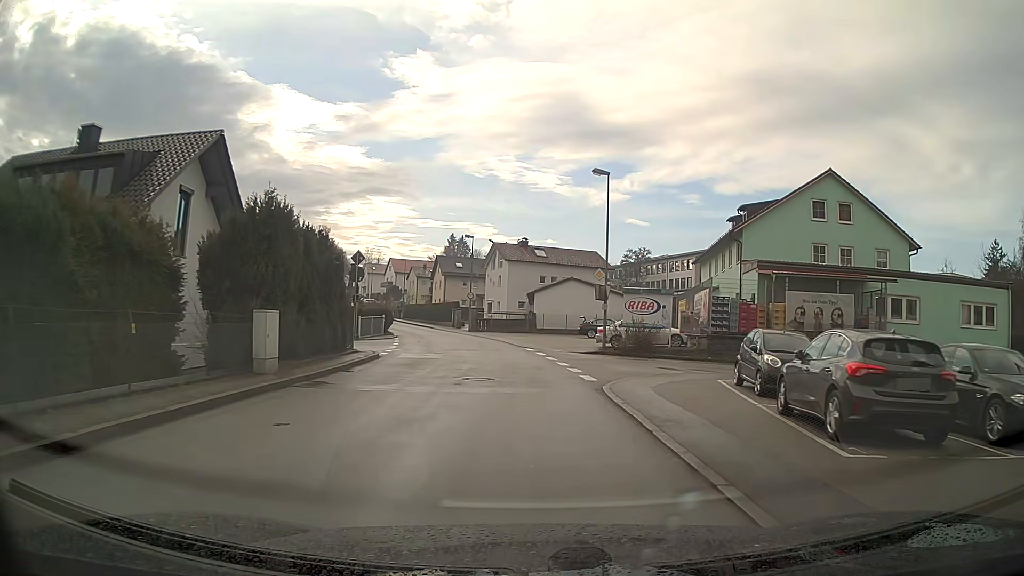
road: unclassified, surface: asphalt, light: Day
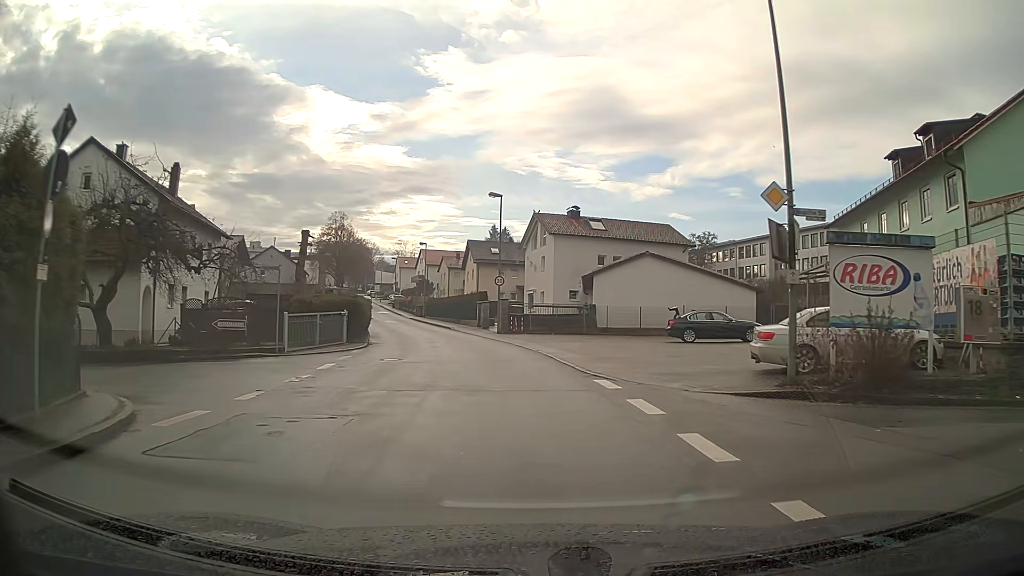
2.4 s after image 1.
(-0.6, +18.5) m; -5°
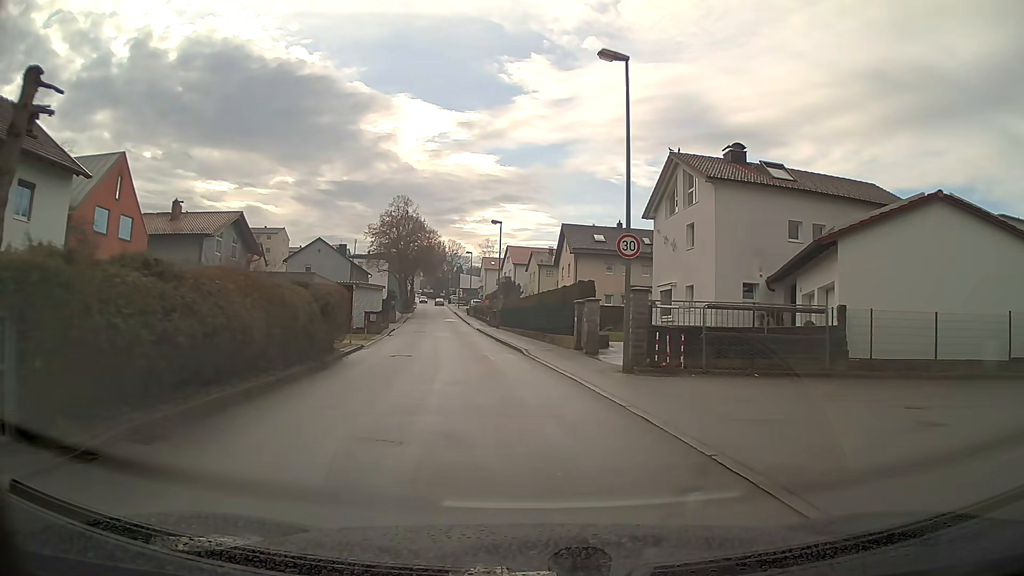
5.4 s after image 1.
(-1.7, +23.0) m; -9°
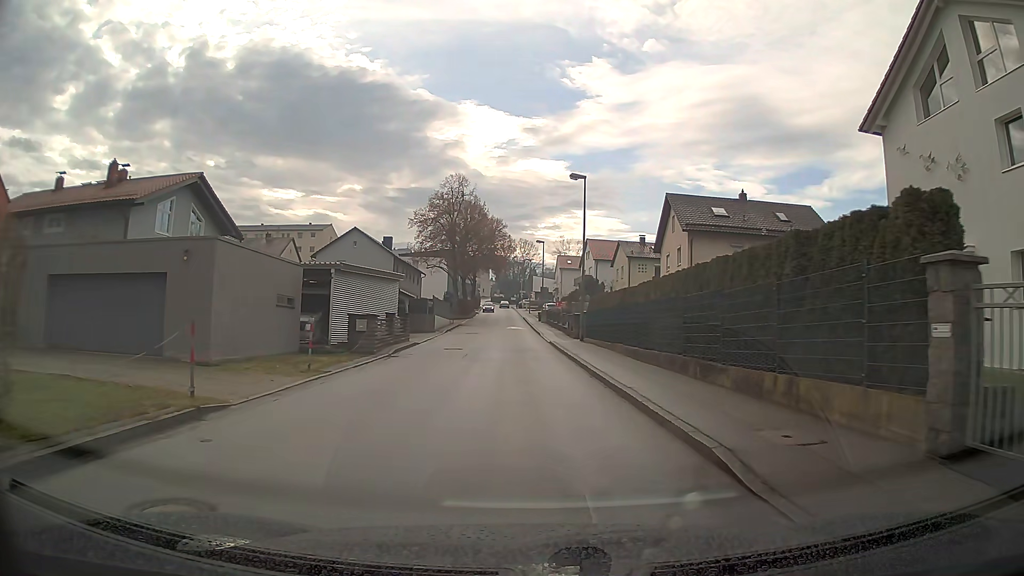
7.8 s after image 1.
(-1.1, +18.4) m; -6°
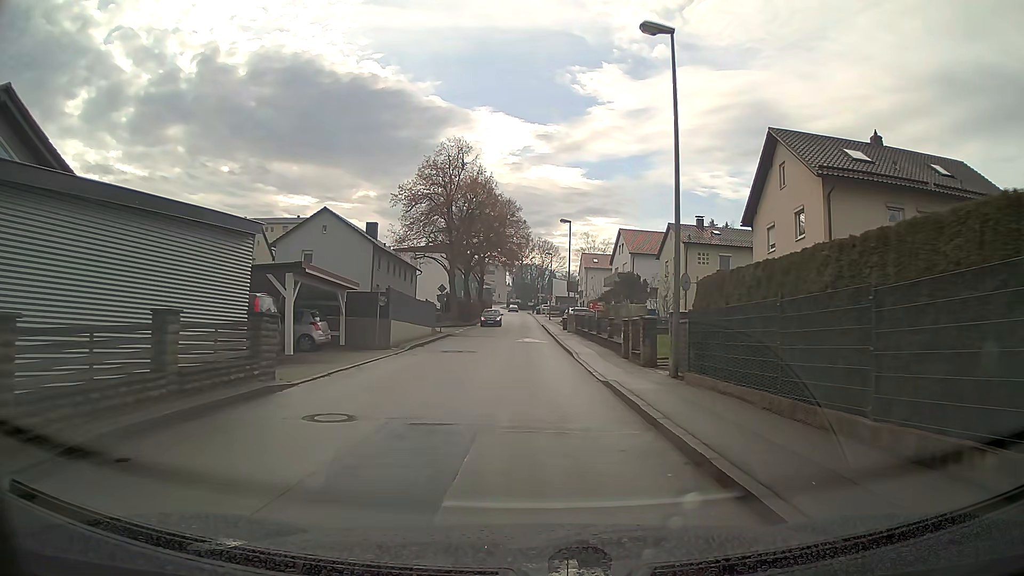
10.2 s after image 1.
(-0.2, +18.4) m; -1°
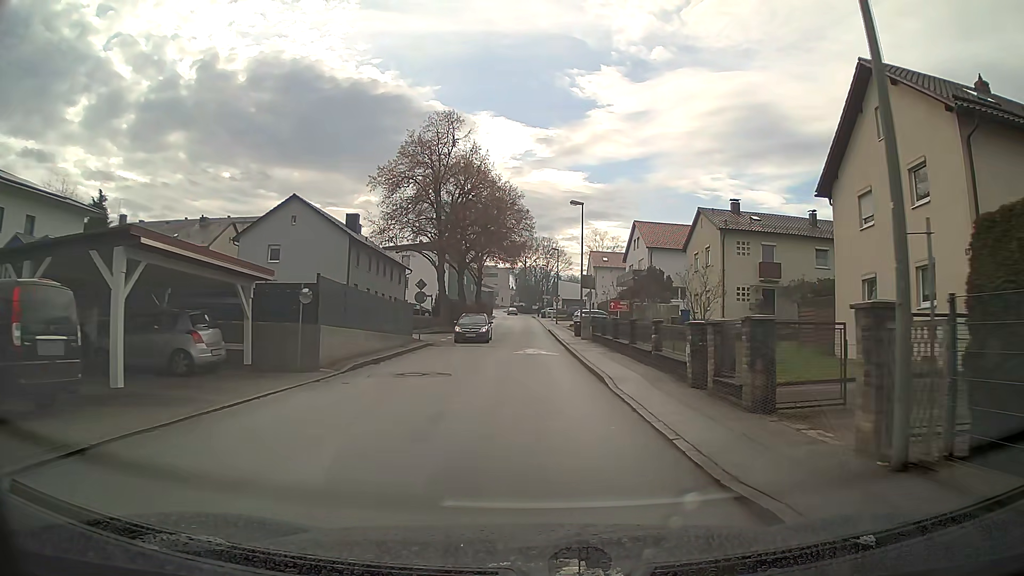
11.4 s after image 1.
(0.0, +9.2) m; 0°
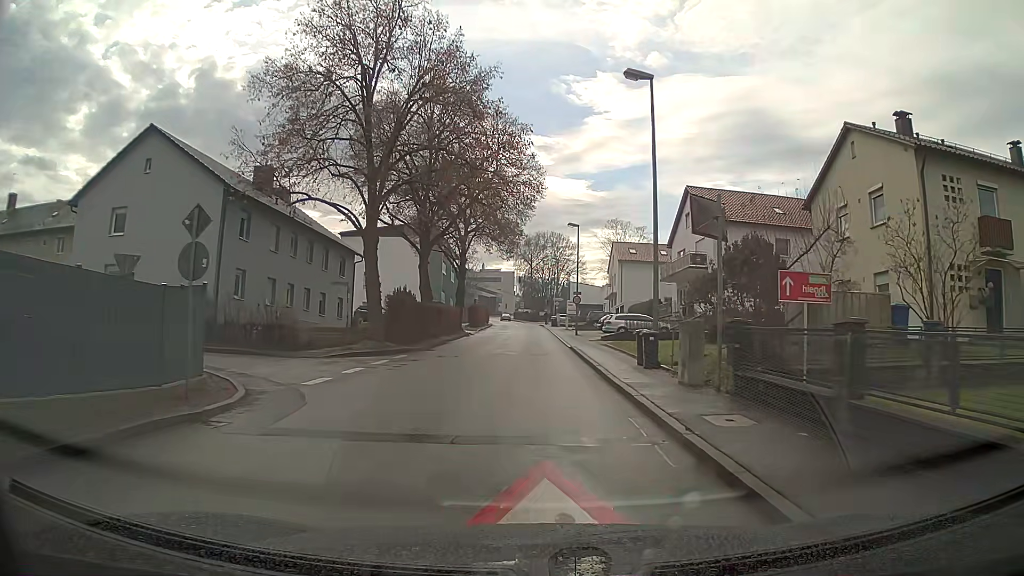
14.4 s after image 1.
(-0.1, +22.7) m; 0°
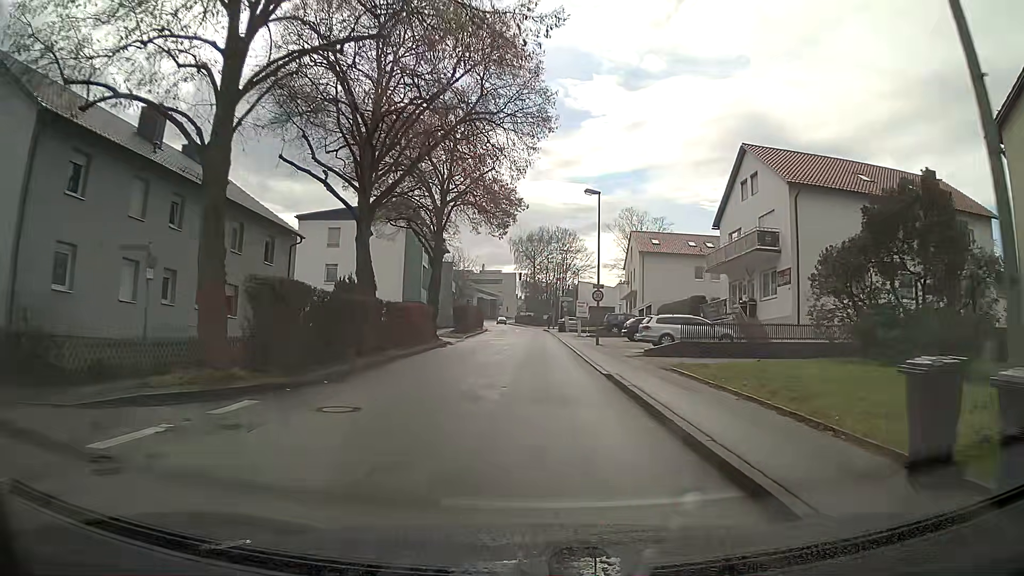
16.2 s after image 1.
(0.0, +13.6) m; 0°
(0, +10) (0, +20) (0, +30) (0, +40) (0, +50) (0, +60) (-1, +70) (-1, +80) (-2, +90) (-3, +100) m
